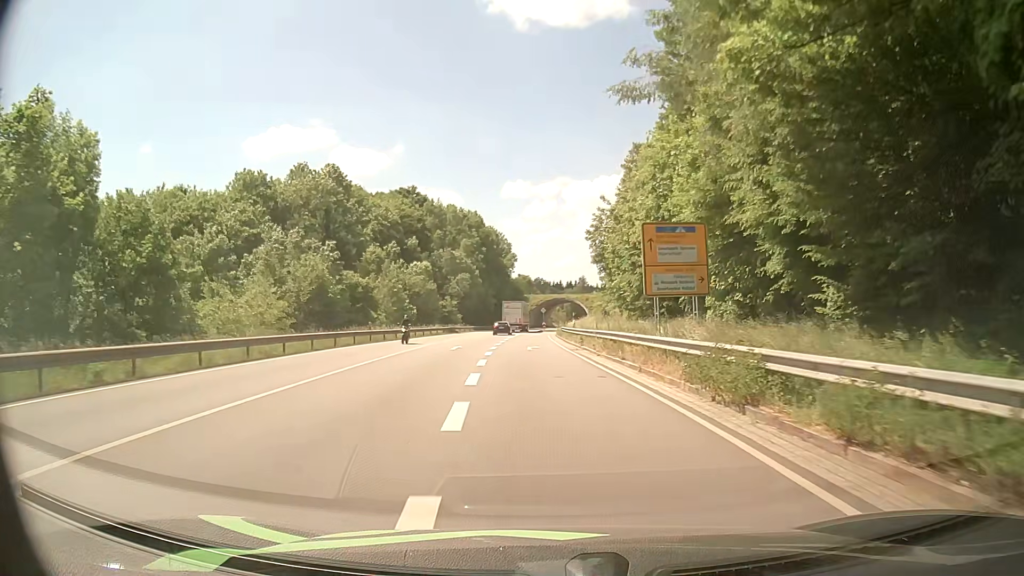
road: primary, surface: asphalt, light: Day
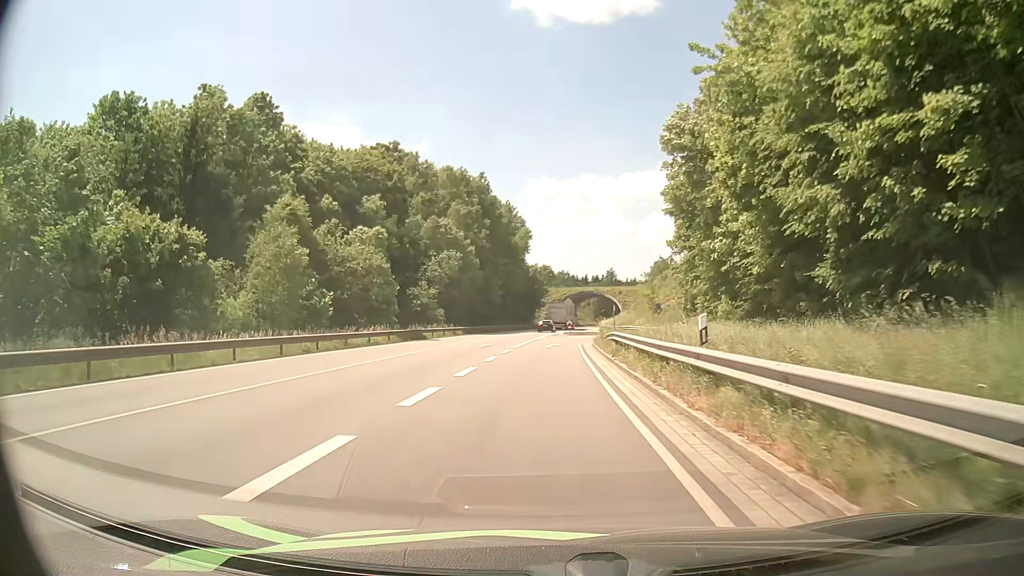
(+0.1, +33.2) m; -1°
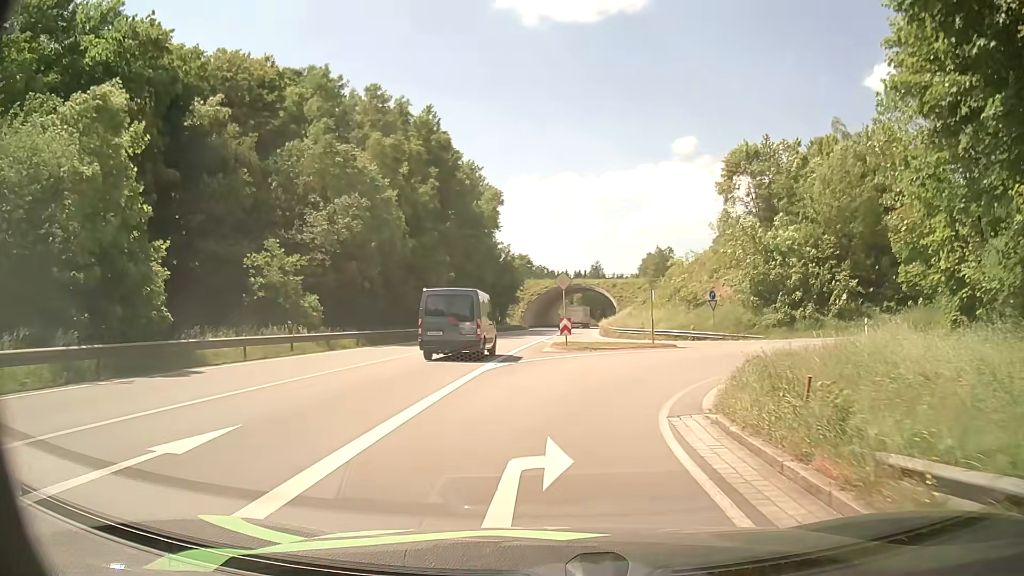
(-0.1, +31.4) m; +1°
(0, +10) (+3, +20) (+9, +27) (+19, +31) (+28, +33) (+38, +37) (+47, +41) (+55, +47) (+61, +55) (+67, +63) m
